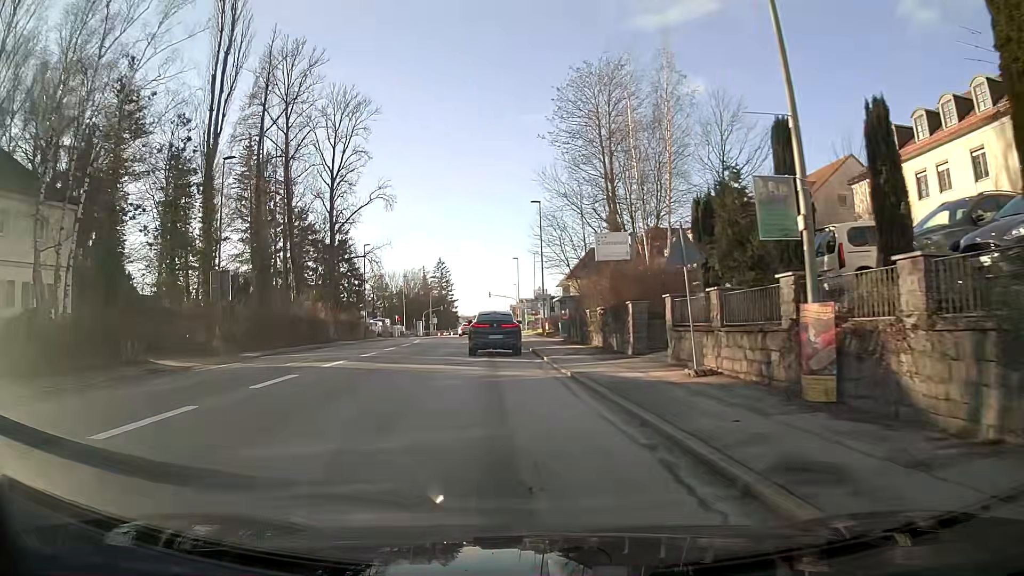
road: tertiary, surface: asphalt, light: Day
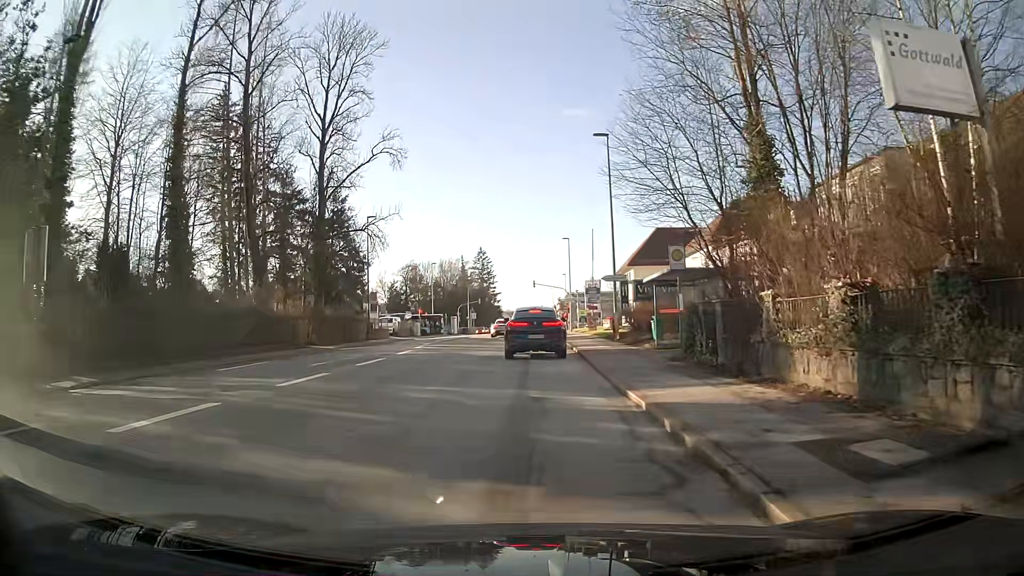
(-0.5, +17.9) m; -3°
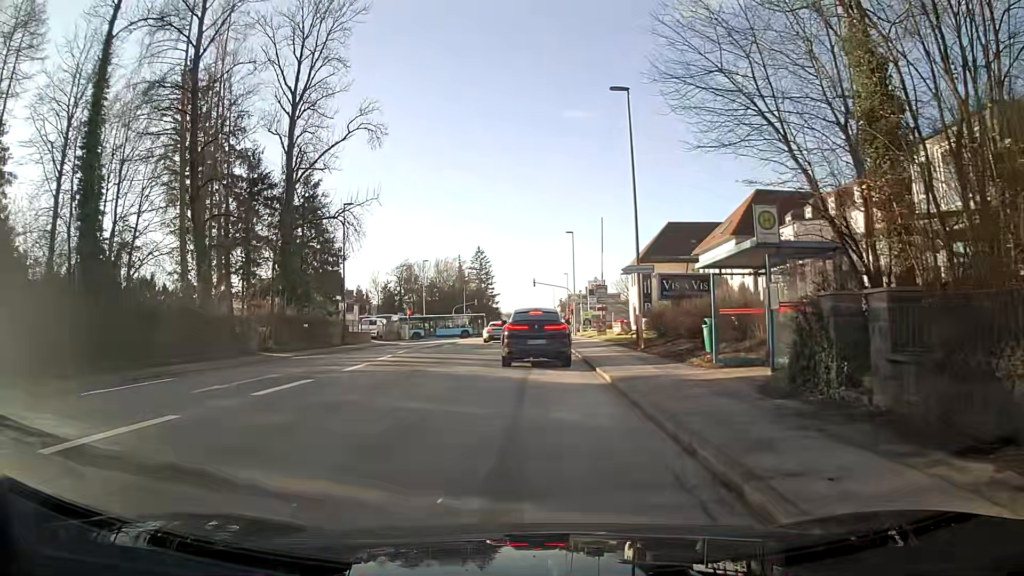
(0.0, +7.3) m; 0°
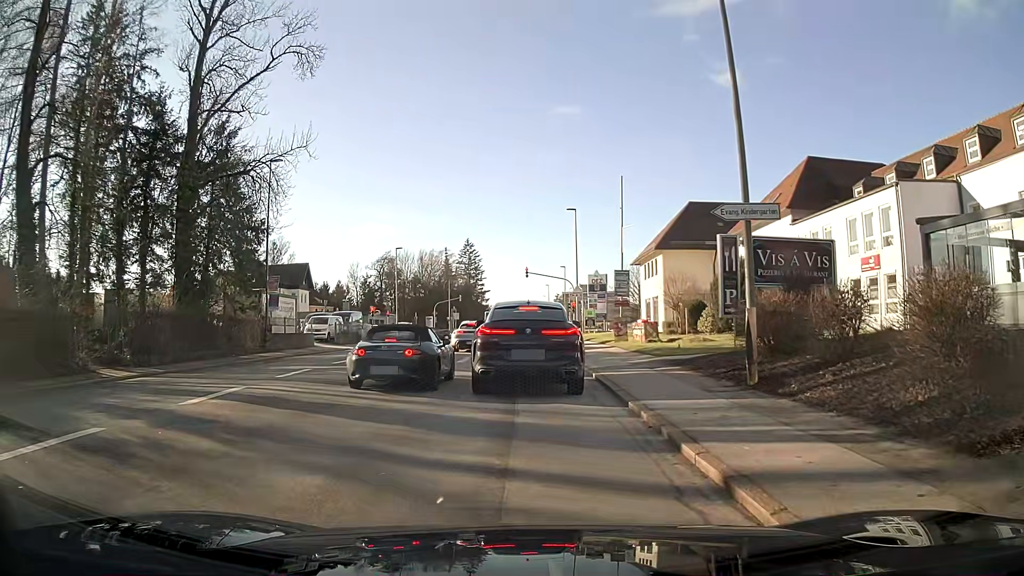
(+0.1, +13.5) m; +1°
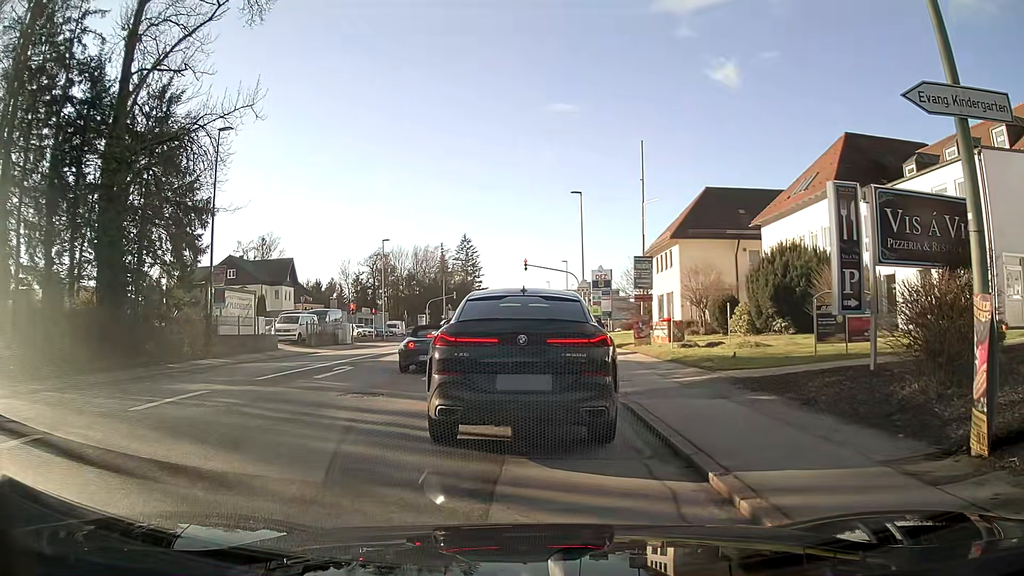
(0.0, +6.5) m; -1°
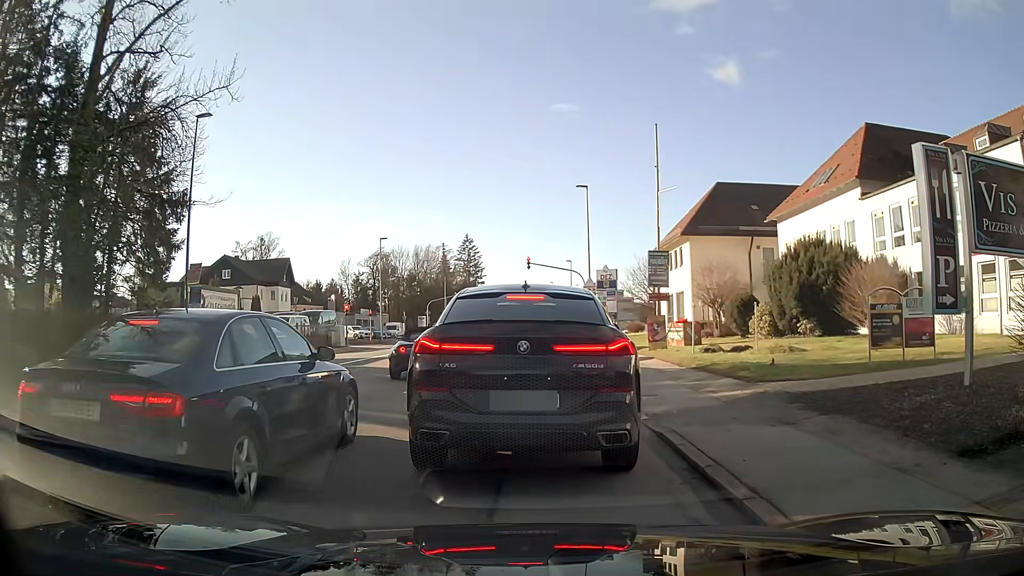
(0.0, +2.5) m; 0°
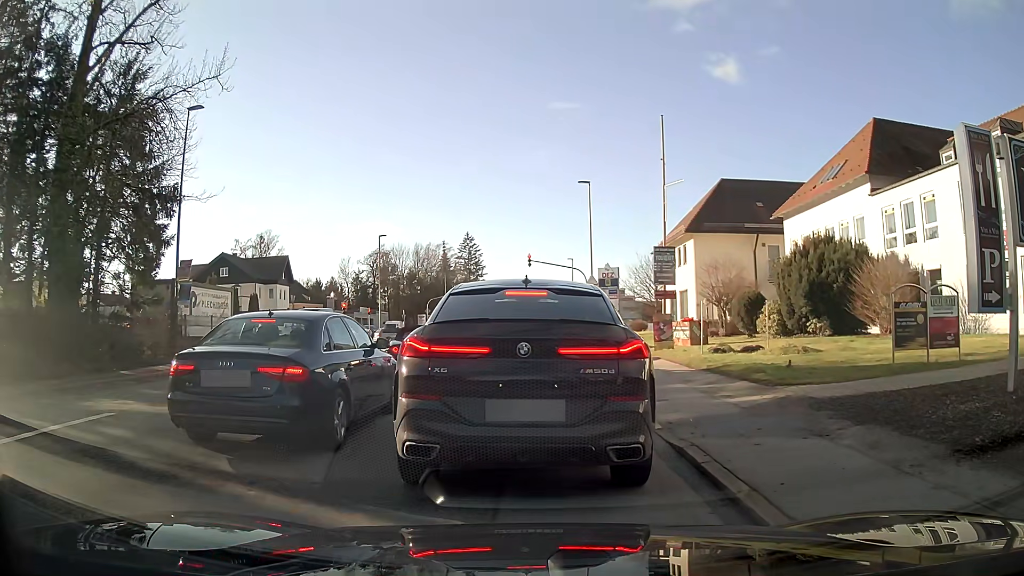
(0.0, +0.9) m; 0°
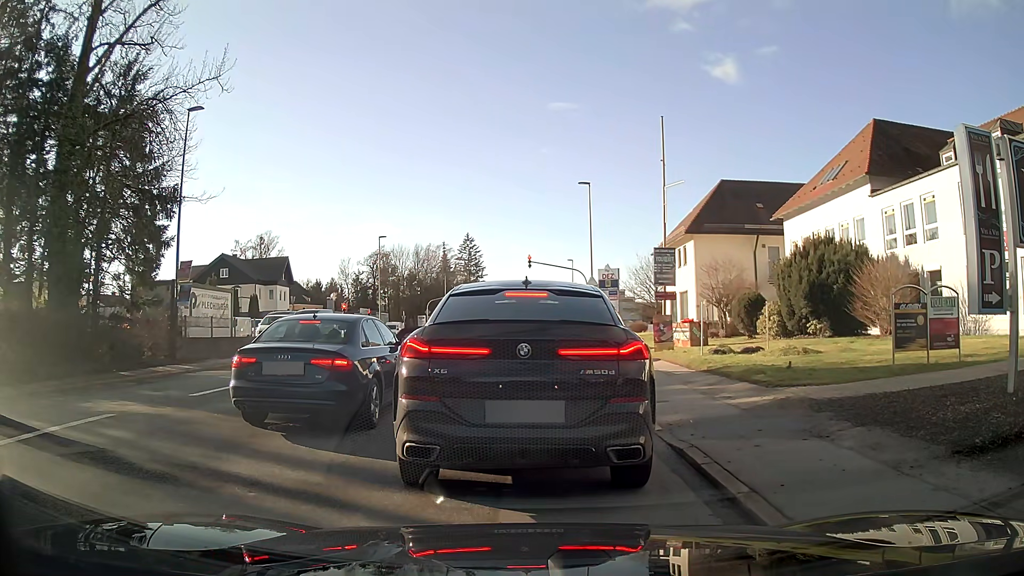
(0.0, +0.1) m; 0°
(0, +10) (0, +20) (0, +30) (0, +40) (0, +50) (0, +60) (0, +70) (0, +80) (0, +90) (0, +100) m
